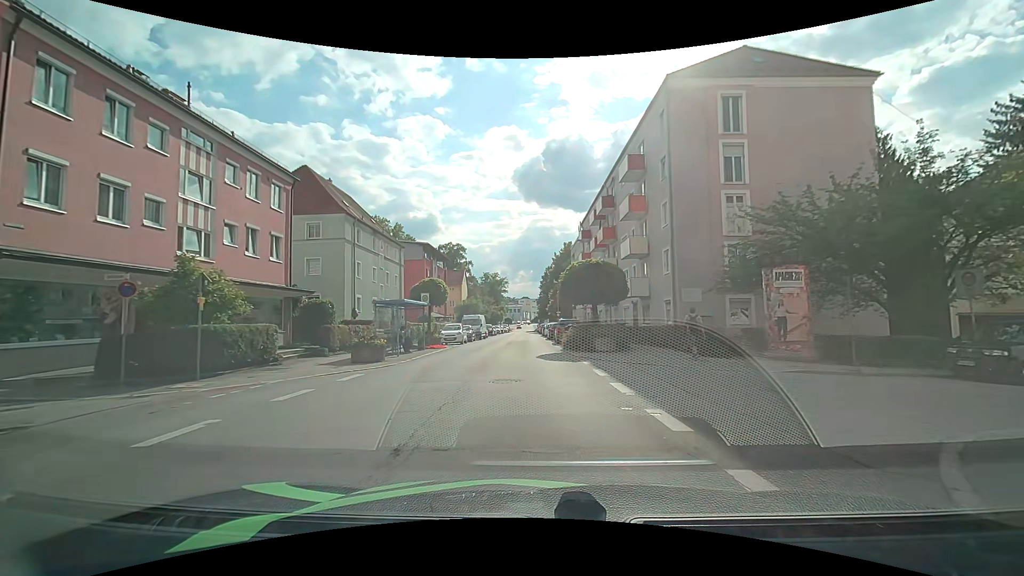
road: tertiary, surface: asphalt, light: Day
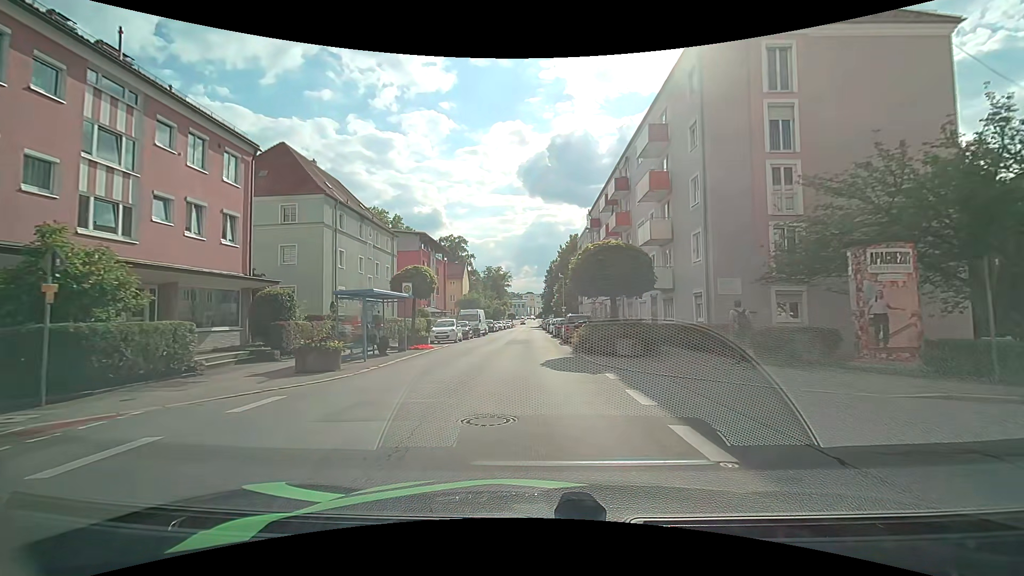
(0.0, +4.5) m; 0°
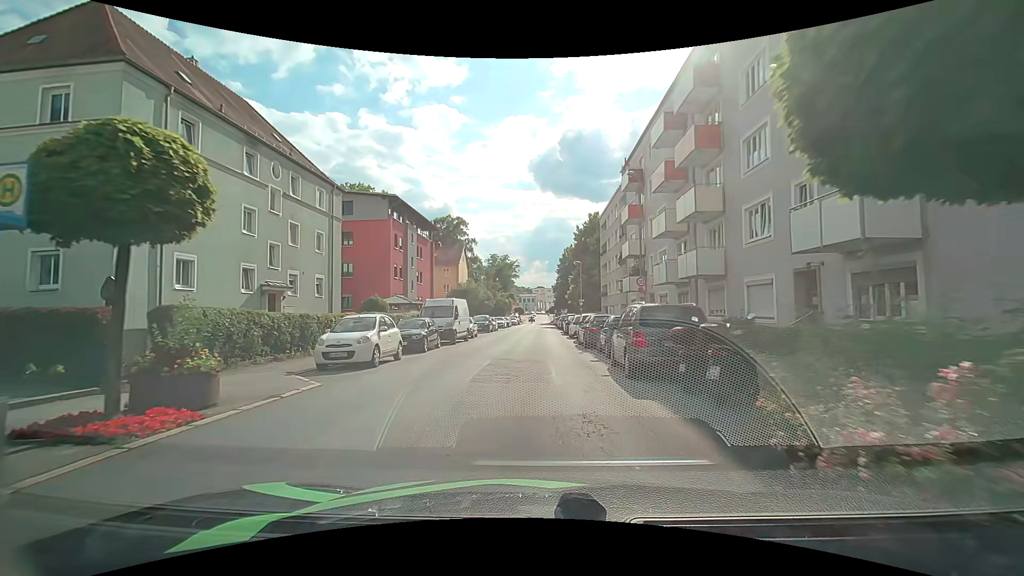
(-0.4, +17.1) m; -1°
(0, +10) (0, +20) (0, +30) (-1, +40) (-1, +50) (-1, +60) (-1, +70) (0, +80) (-1, +90) (-1, +100) m
